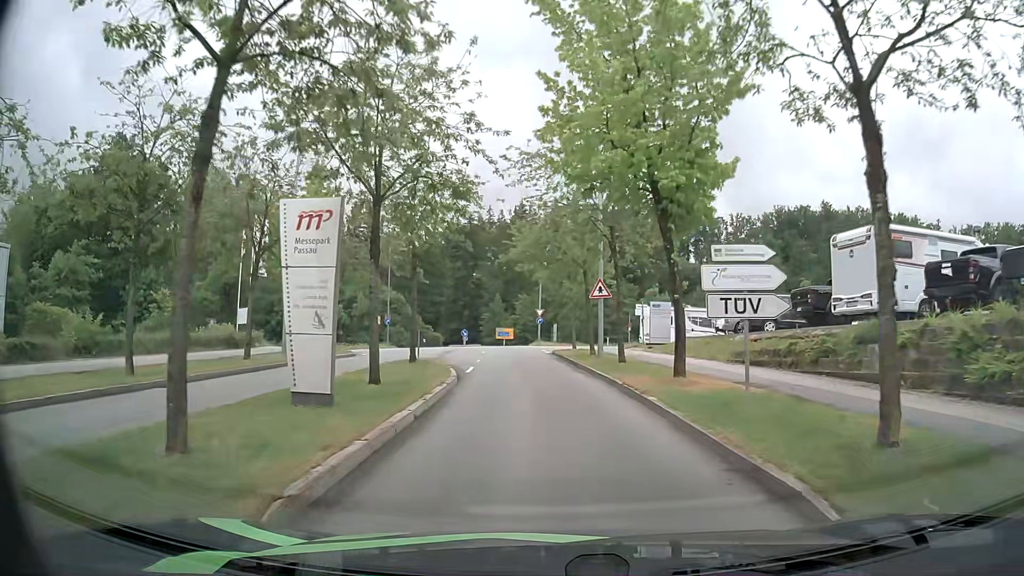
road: residential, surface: asphalt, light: Day
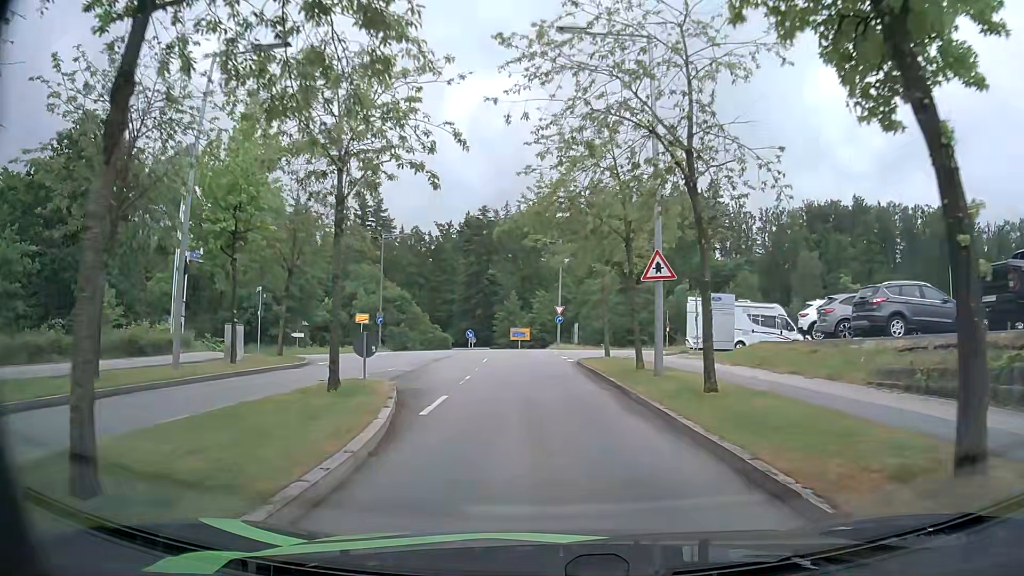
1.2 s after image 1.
(0.0, +9.8) m; -2°
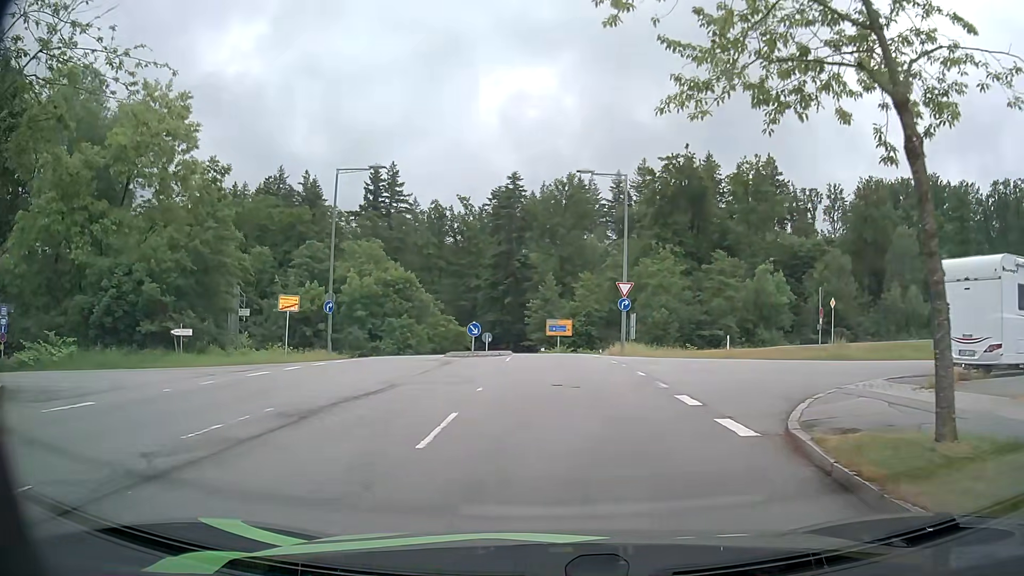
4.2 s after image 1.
(-0.5, +21.0) m; -3°
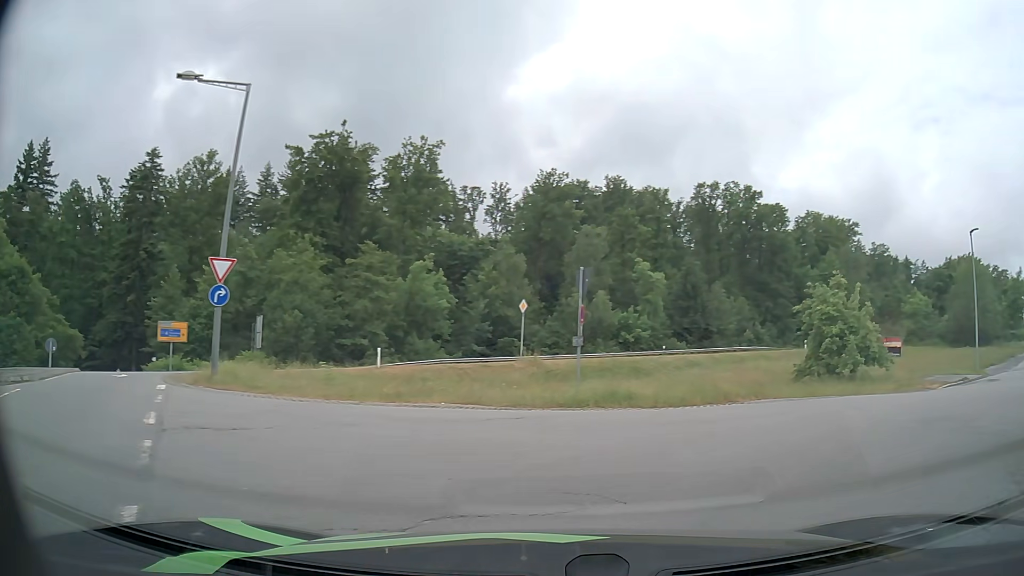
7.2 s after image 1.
(+2.1, +13.1) m; +32°
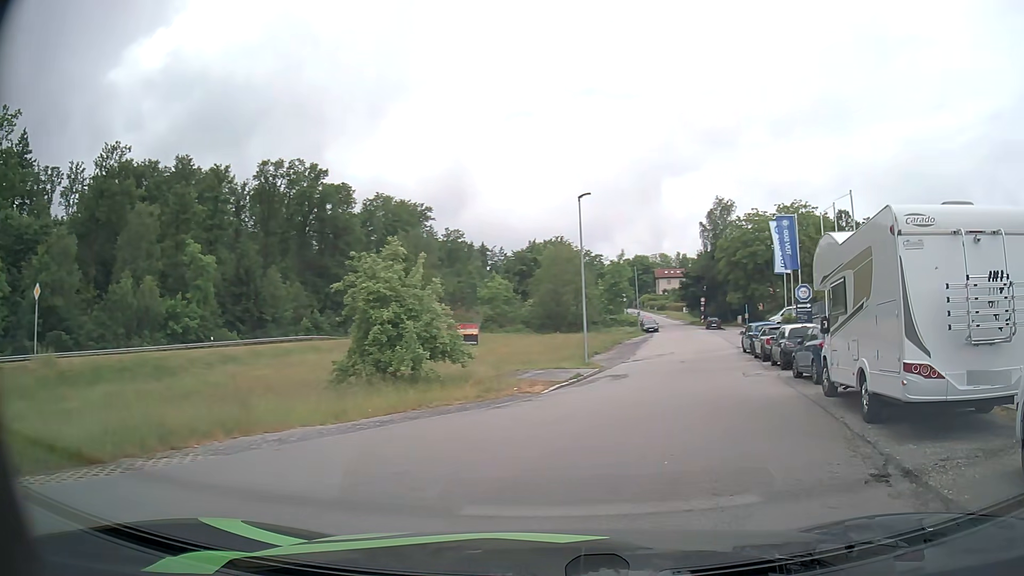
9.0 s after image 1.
(+2.5, +7.2) m; +36°
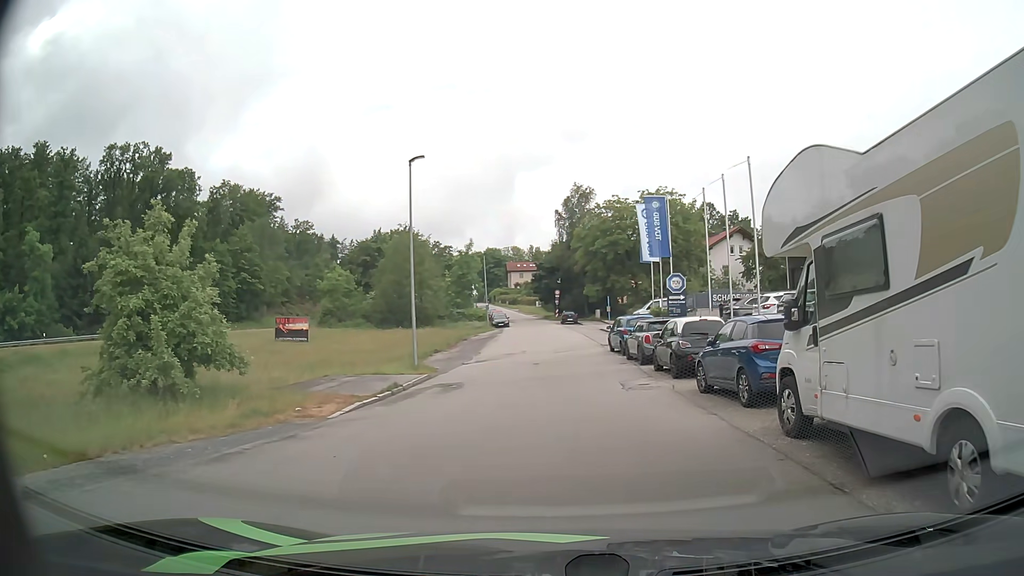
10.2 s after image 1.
(+0.8, +6.1) m; +12°
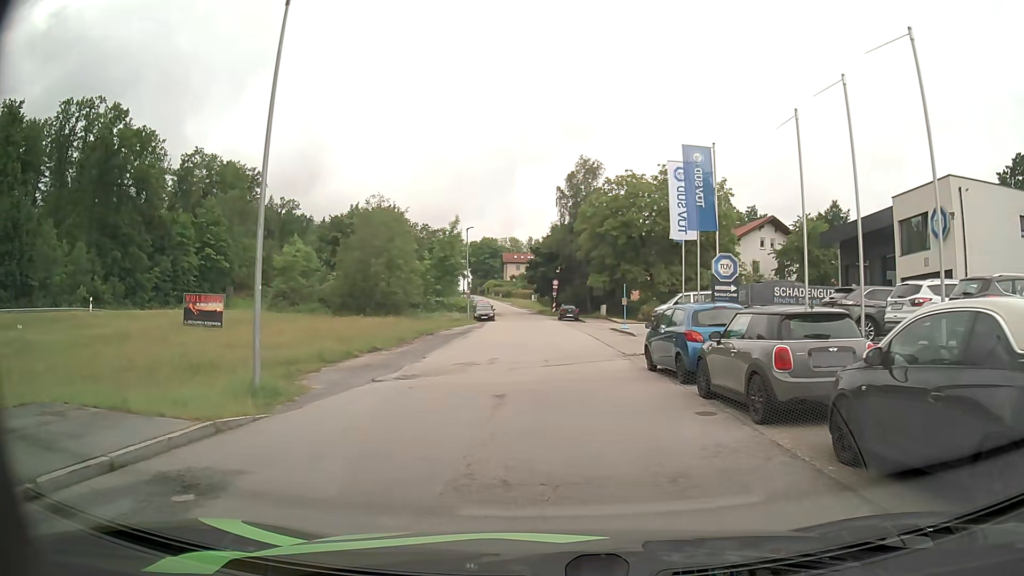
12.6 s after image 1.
(+0.3, +13.1) m; 0°
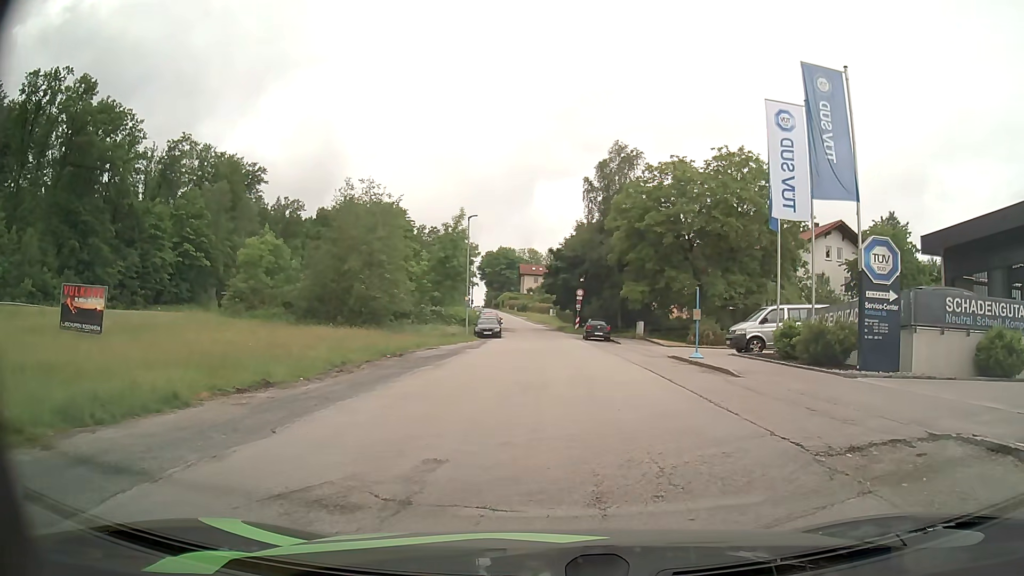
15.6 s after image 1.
(-0.1, +12.9) m; -2°
